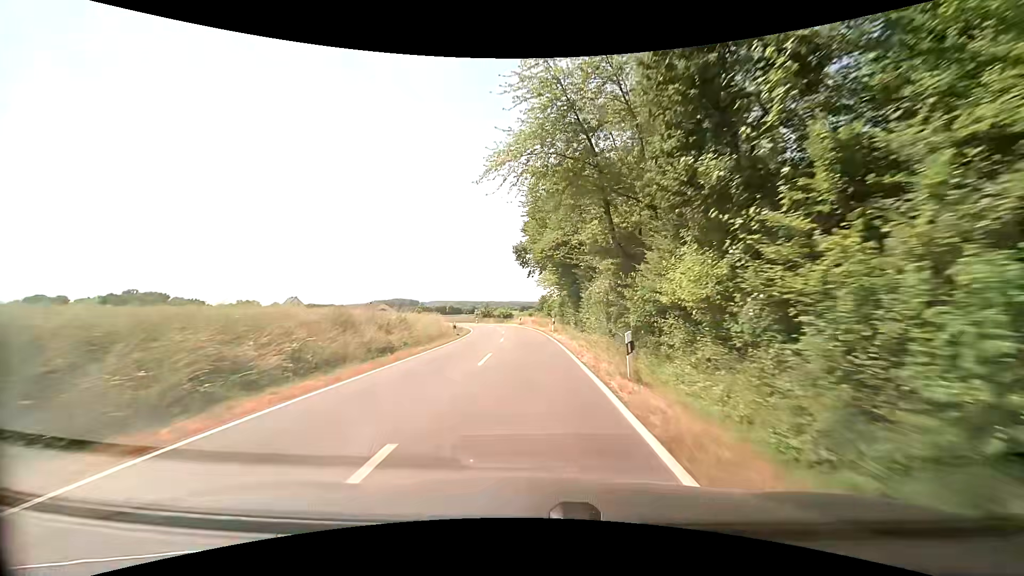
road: secondary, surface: asphalt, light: Day
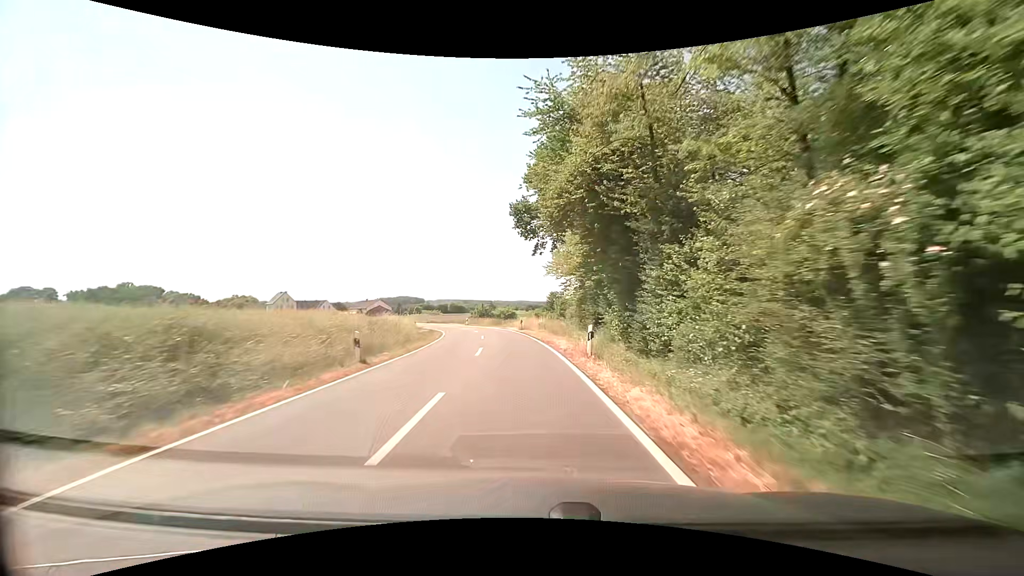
(-0.4, +20.5) m; -2°
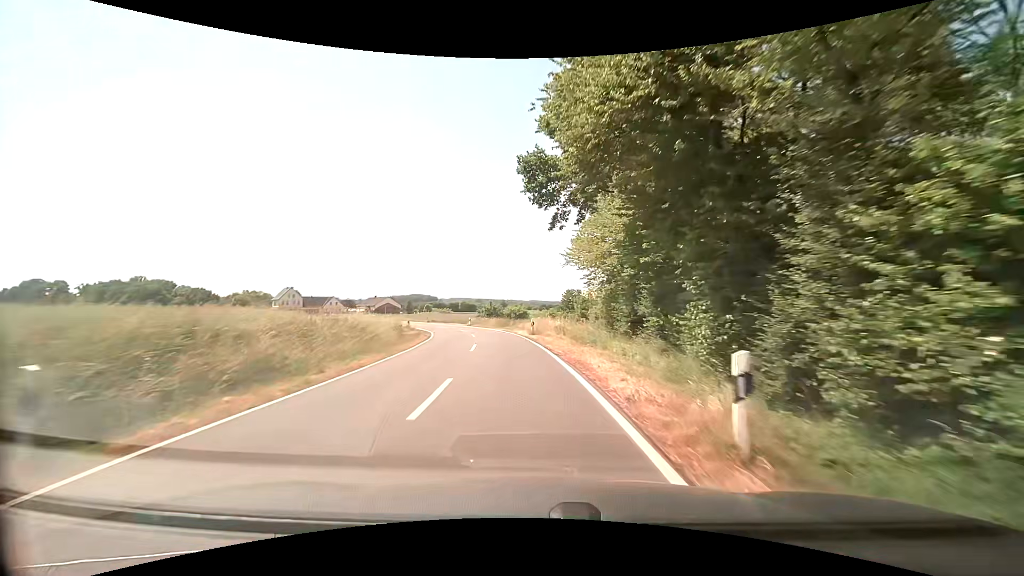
(0.0, +10.1) m; 0°
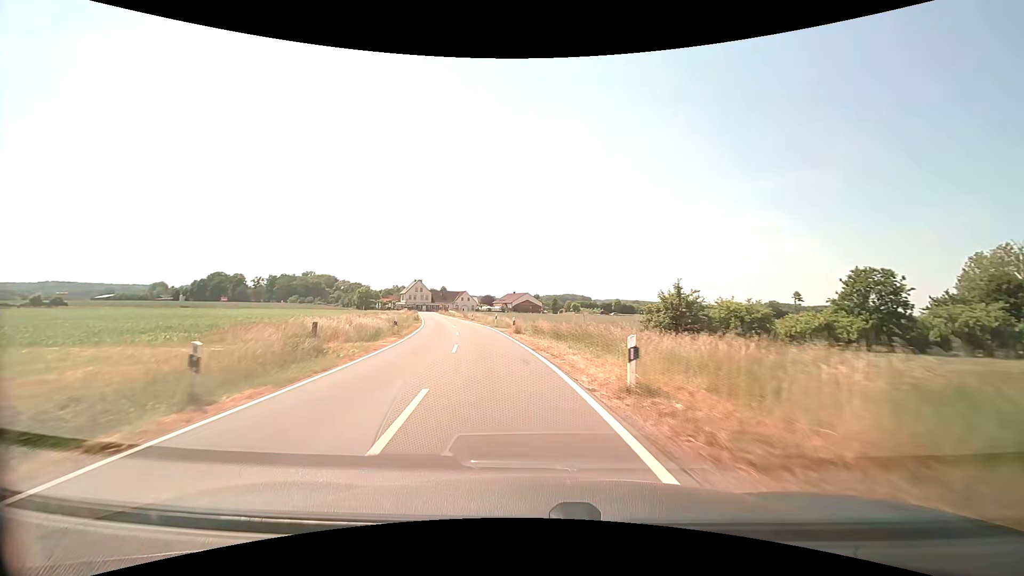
(-6.4, +48.8) m; -18°
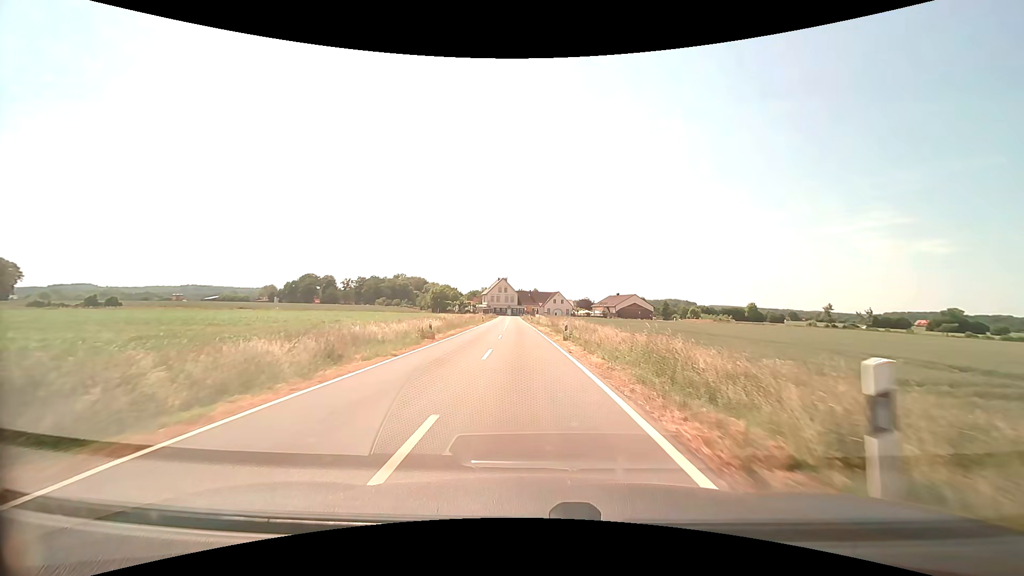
(-4.6, +37.9) m; -11°
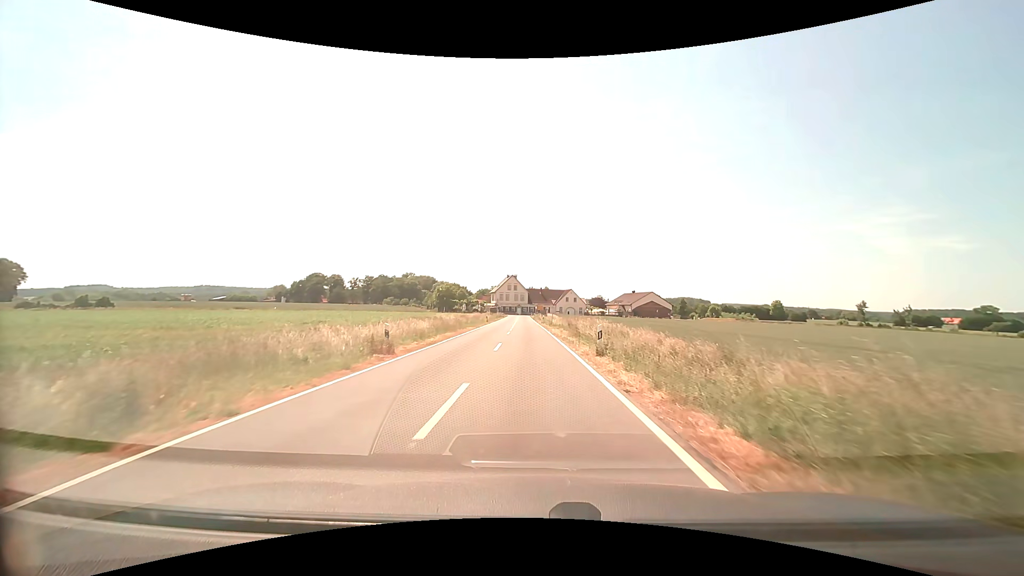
(-0.1, +9.2) m; -1°
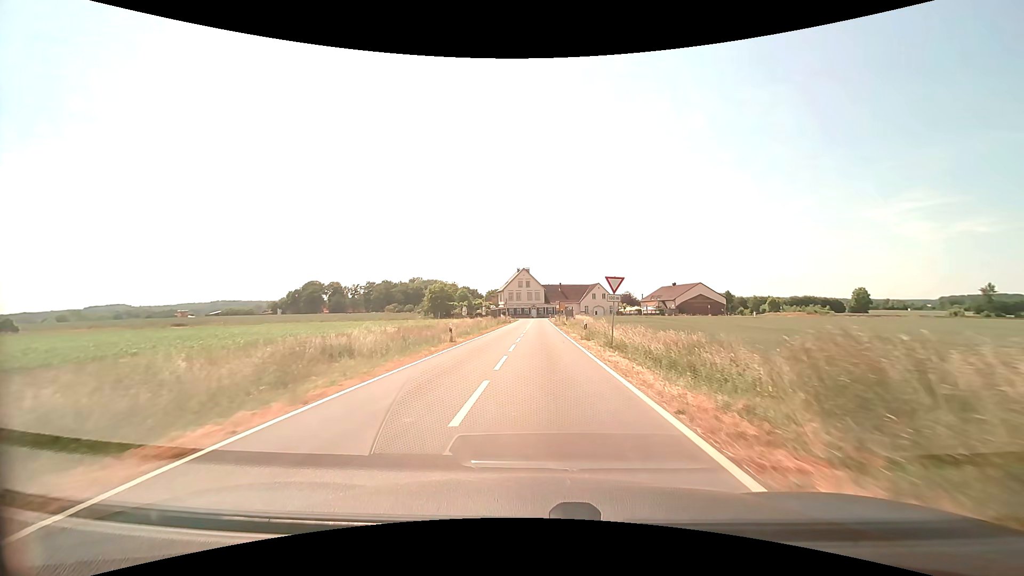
(-0.7, +35.1) m; -2°
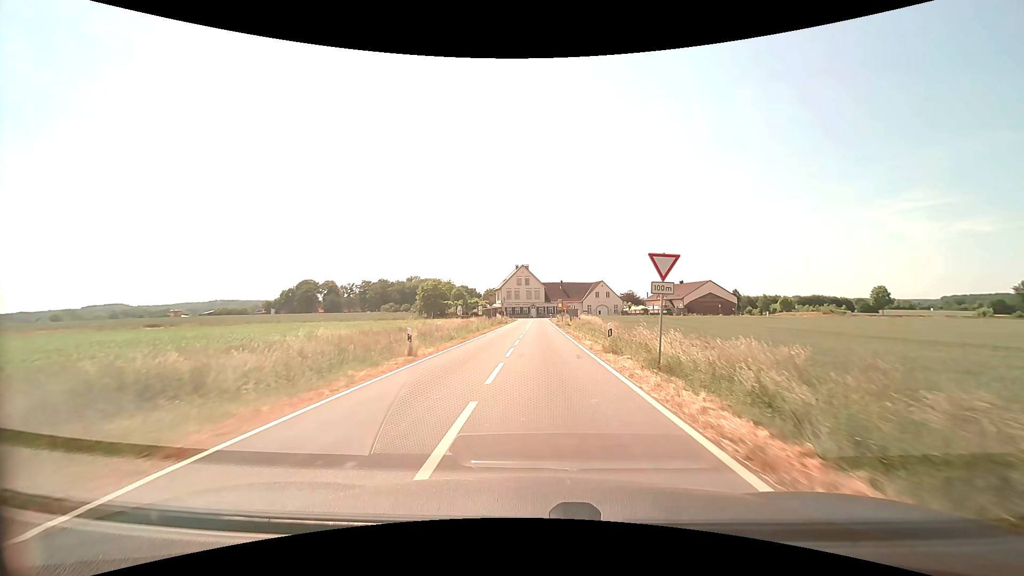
(0.0, +8.3) m; 0°
(0, +10) (0, +20) (0, +30) (0, +40) (0, +50) (+1, +60) (+1, +70) (+1, +80) (+1, +90) (+1, +100) m
